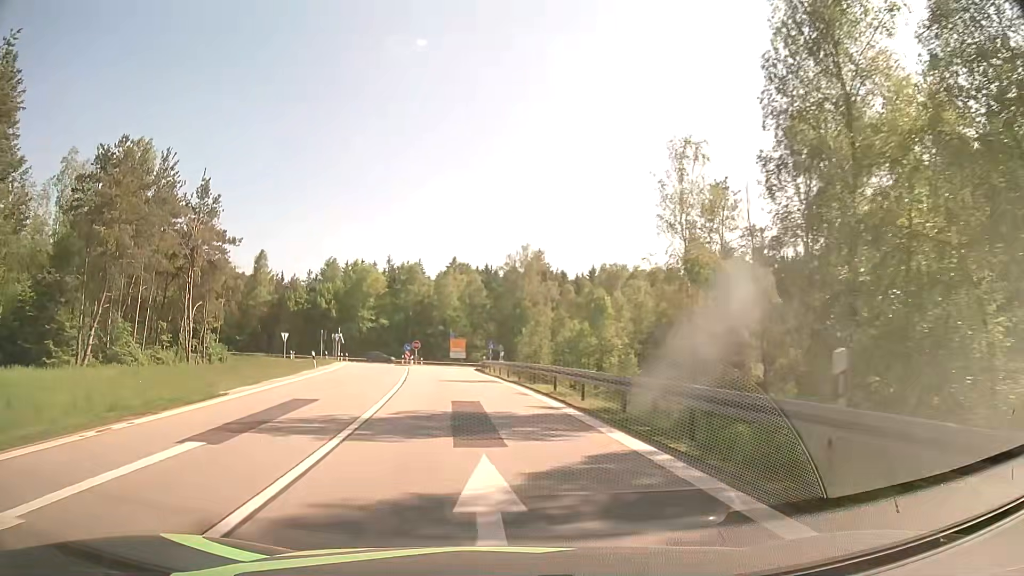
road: motorway_link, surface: asphalt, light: Day
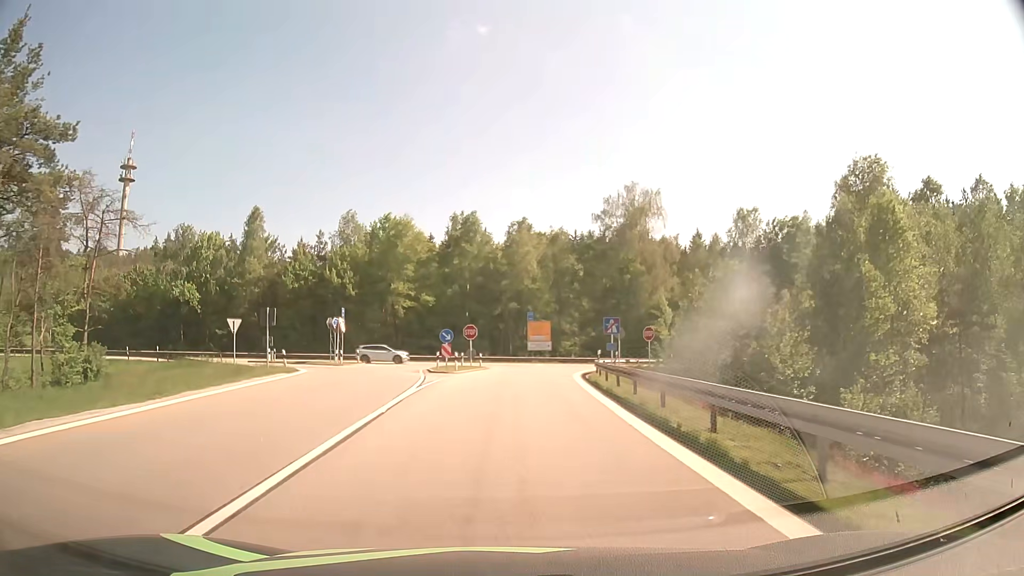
(-3.3, +34.9) m; -7°
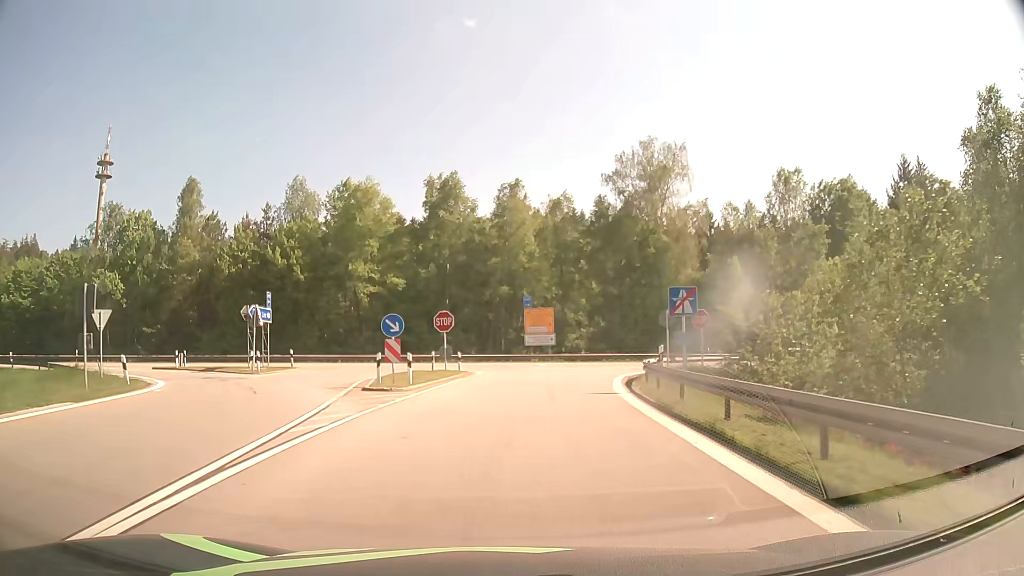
(+0.1, +15.2) m; 0°
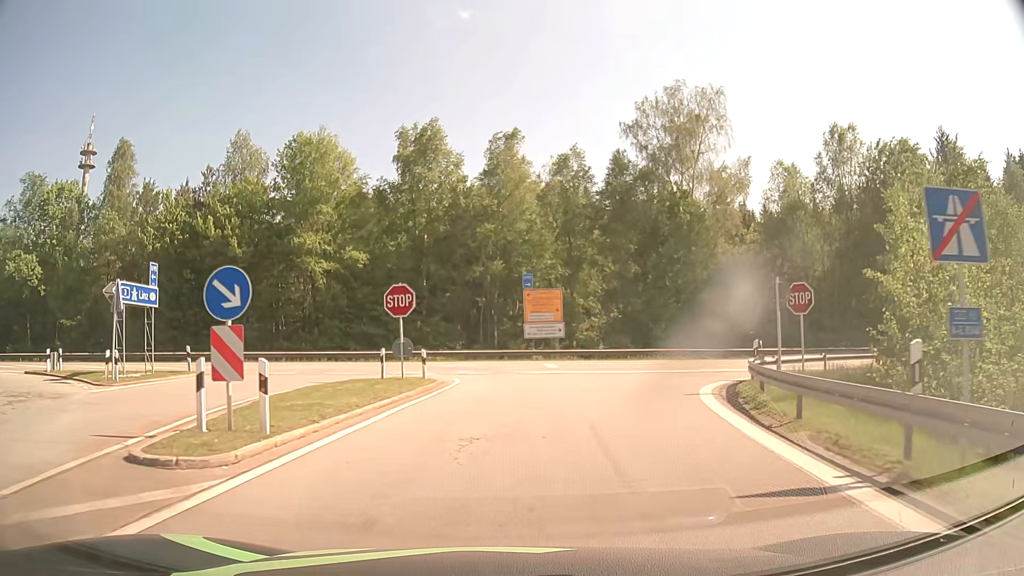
(+0.1, +12.6) m; +1°
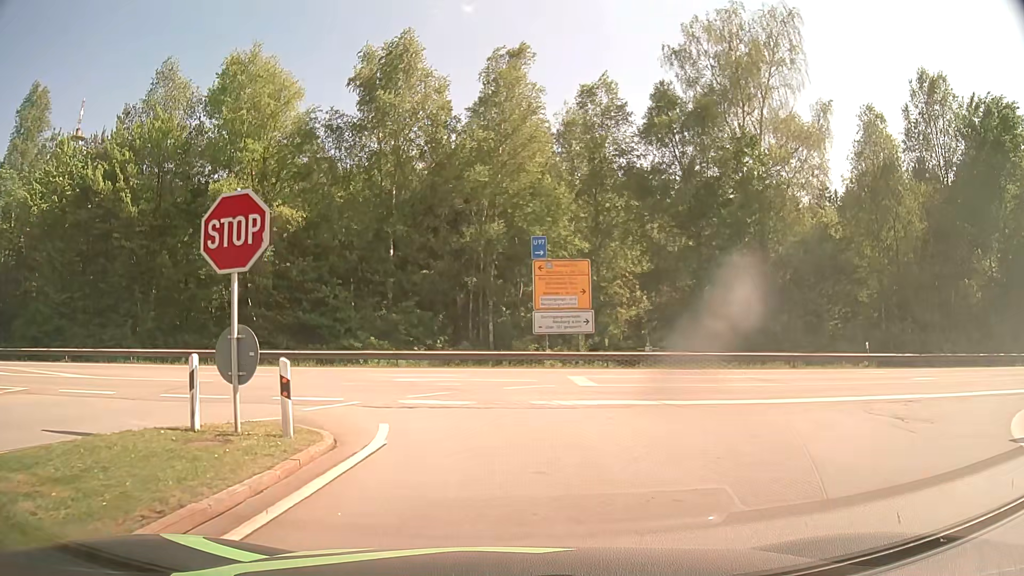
(0.0, +13.3) m; 0°
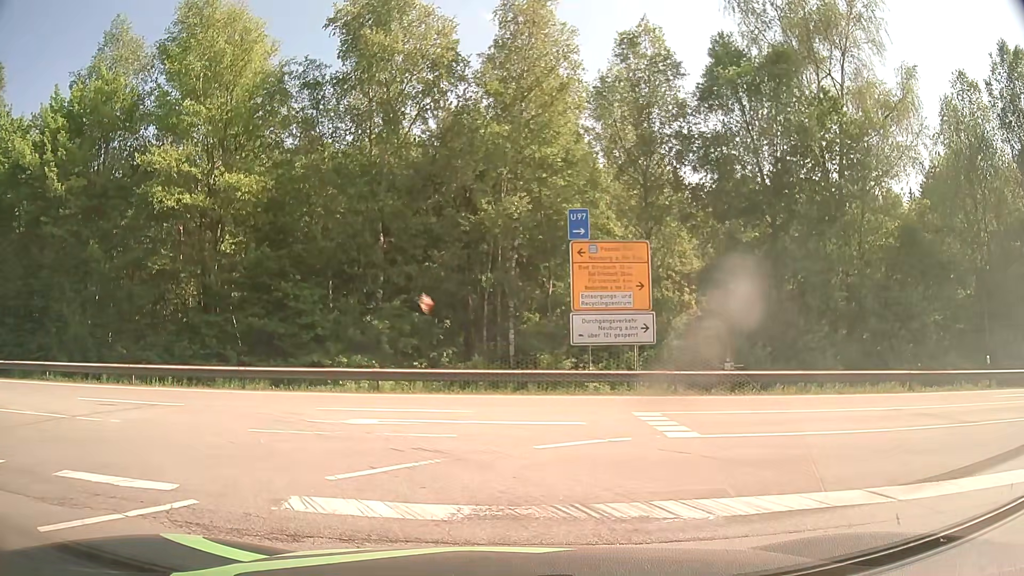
(-0.1, +7.3) m; 0°
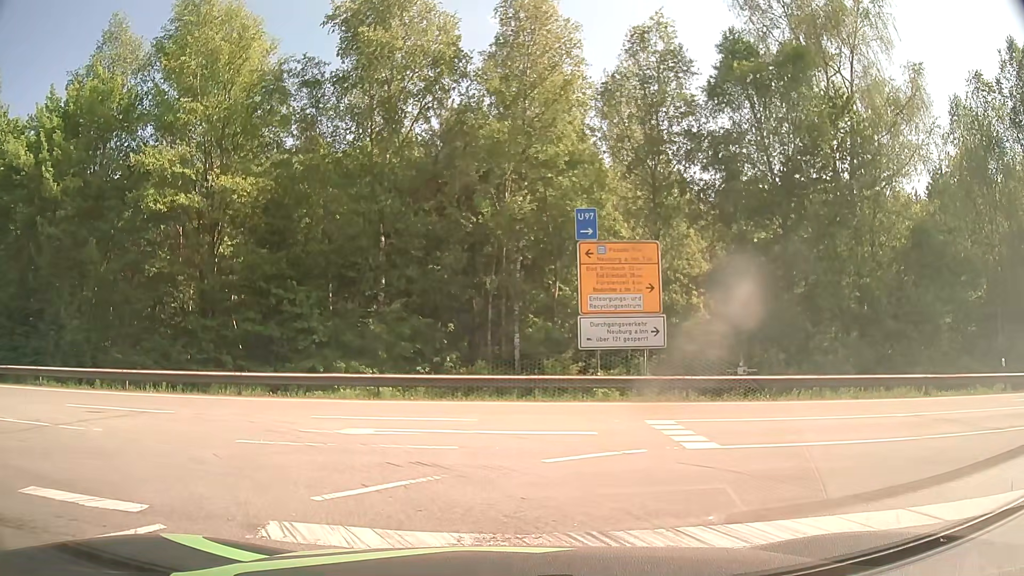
(0.0, +0.7) m; 0°
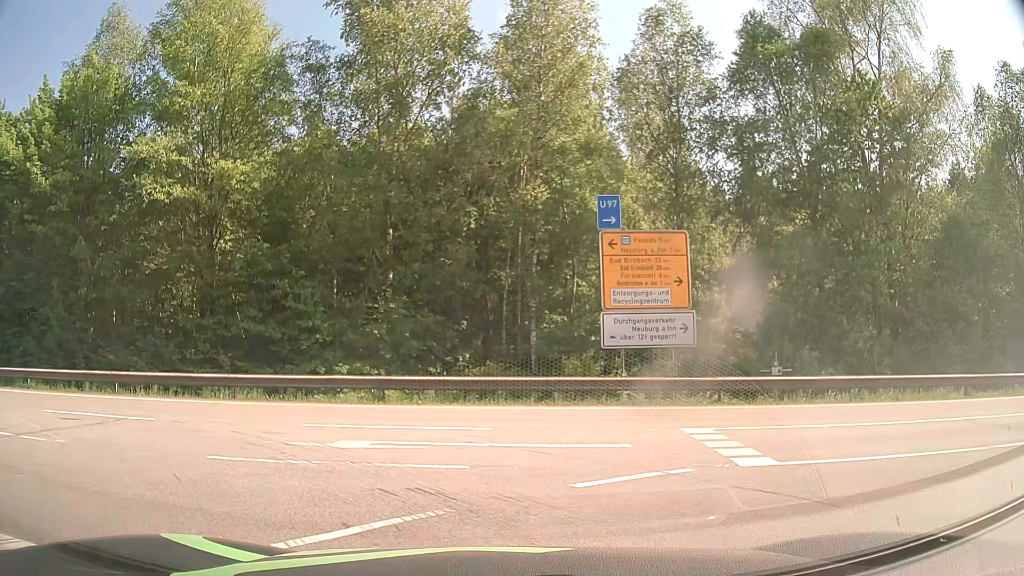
(0.0, +1.5) m; 0°
(-4, +9) (-12, +14) (-22, +14) (-32, +15) (-42, +15) (-52, +14) (-62, +14) (-72, +14) (-82, +13) (-92, +13) m
